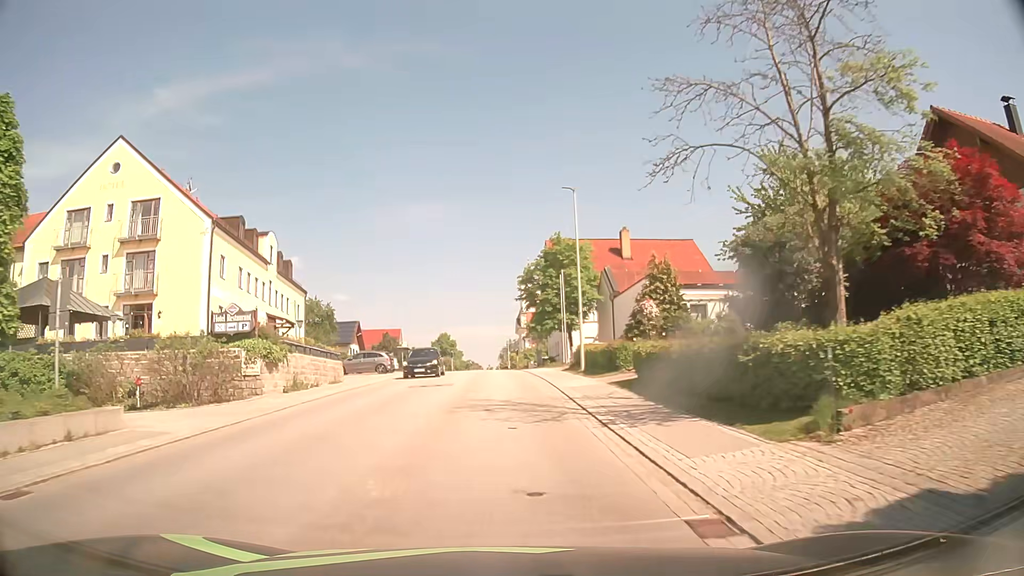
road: secondary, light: Day
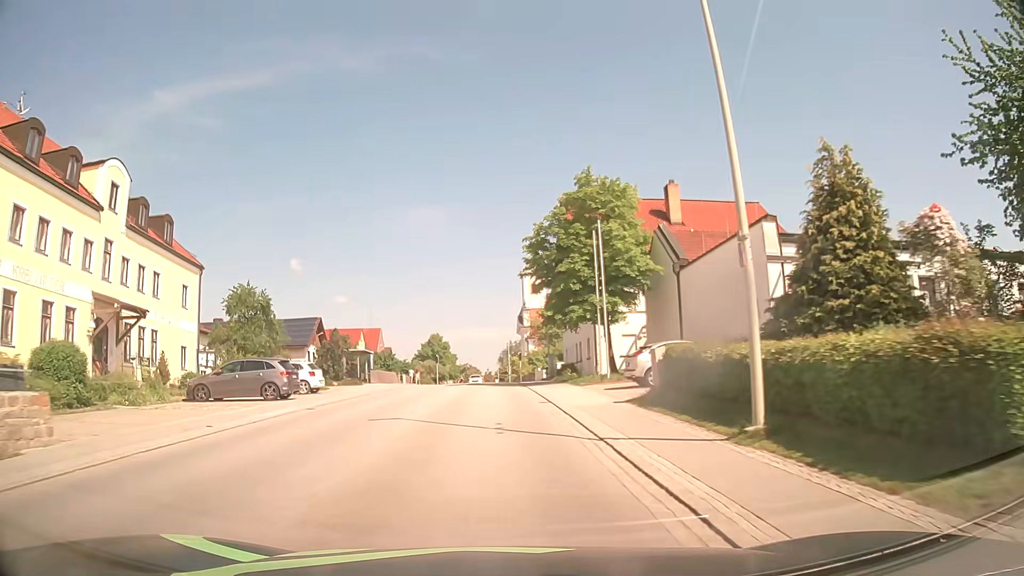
(+0.3, +21.1) m; +1°
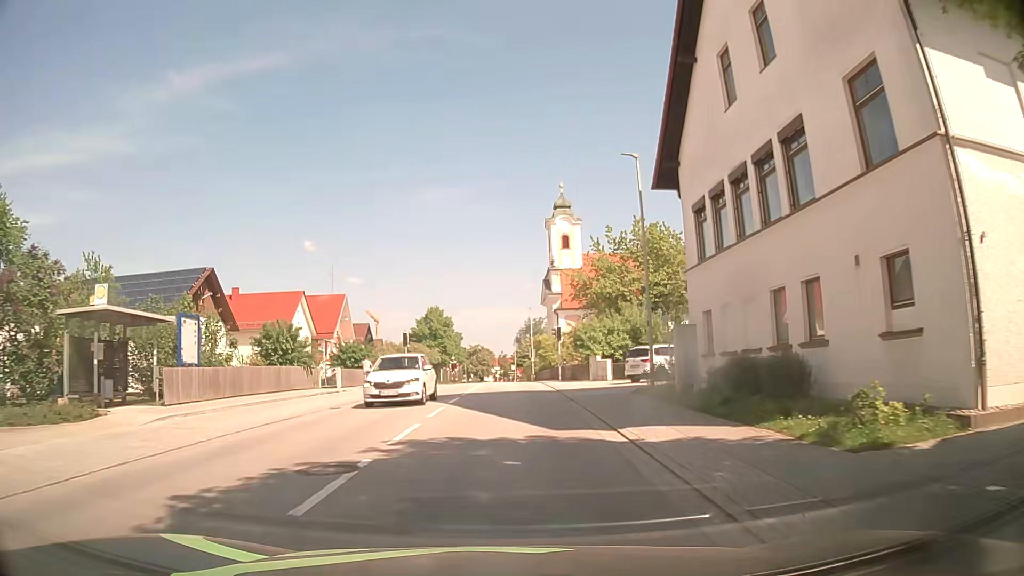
(-0.6, +35.2) m; -1°
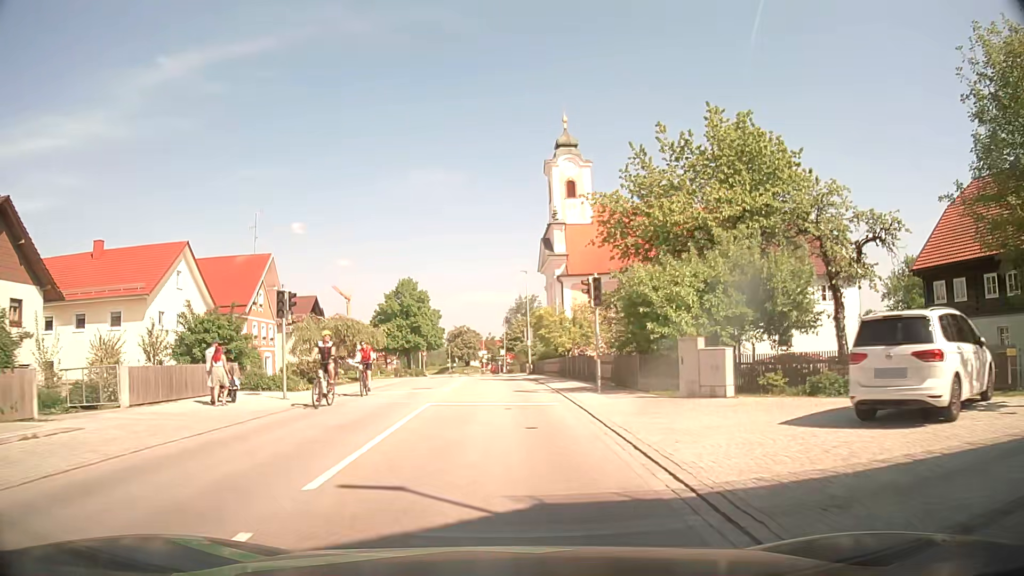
(+0.1, +21.8) m; 0°
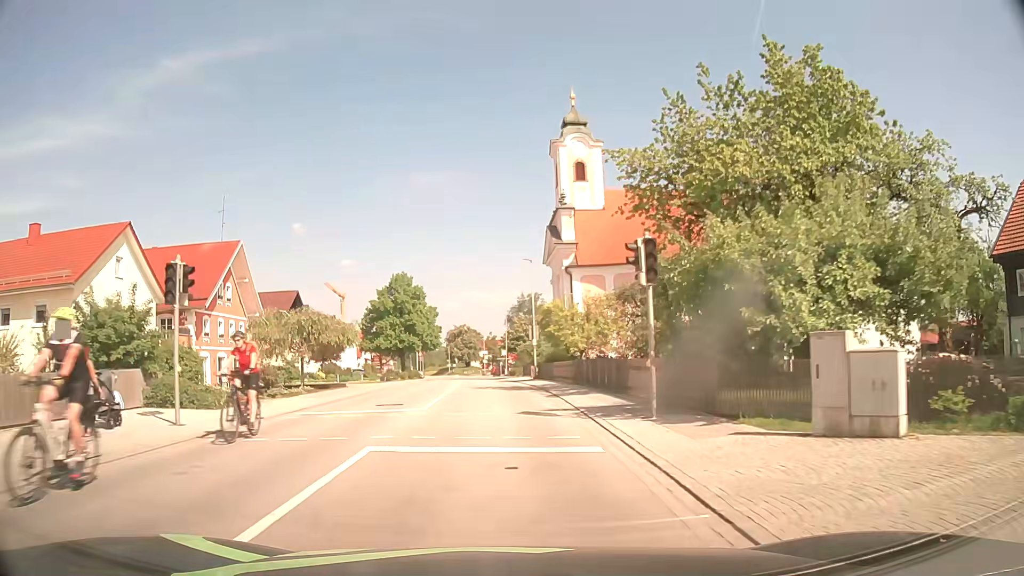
(0.0, +7.3) m; 0°
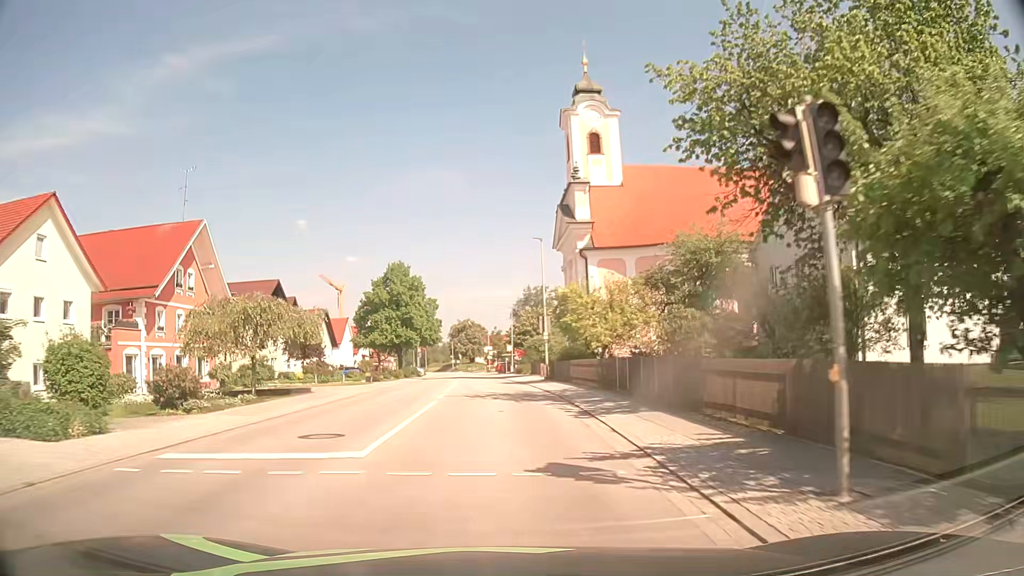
(0.0, +7.3) m; 0°
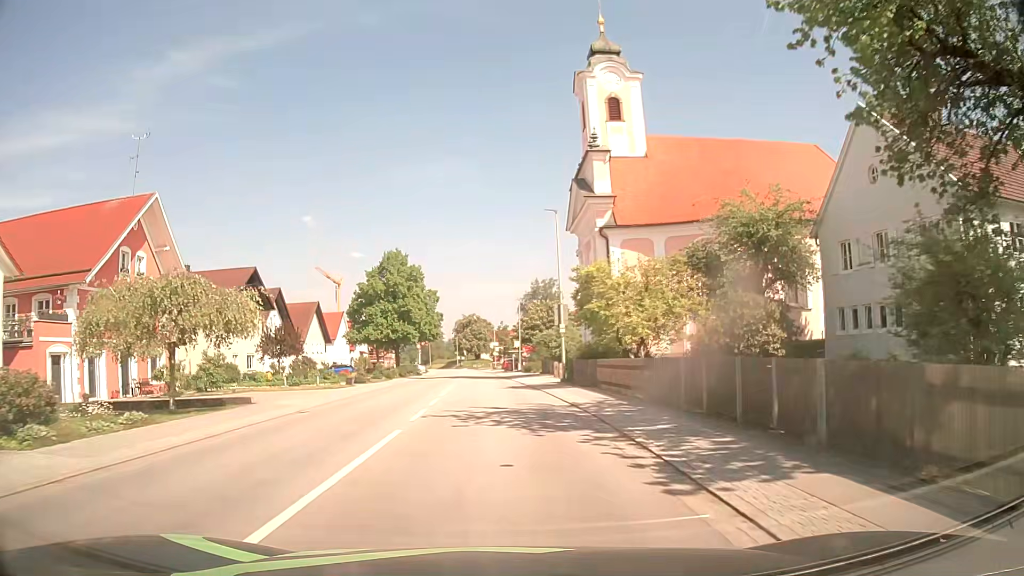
(0.0, +7.4) m; 0°
